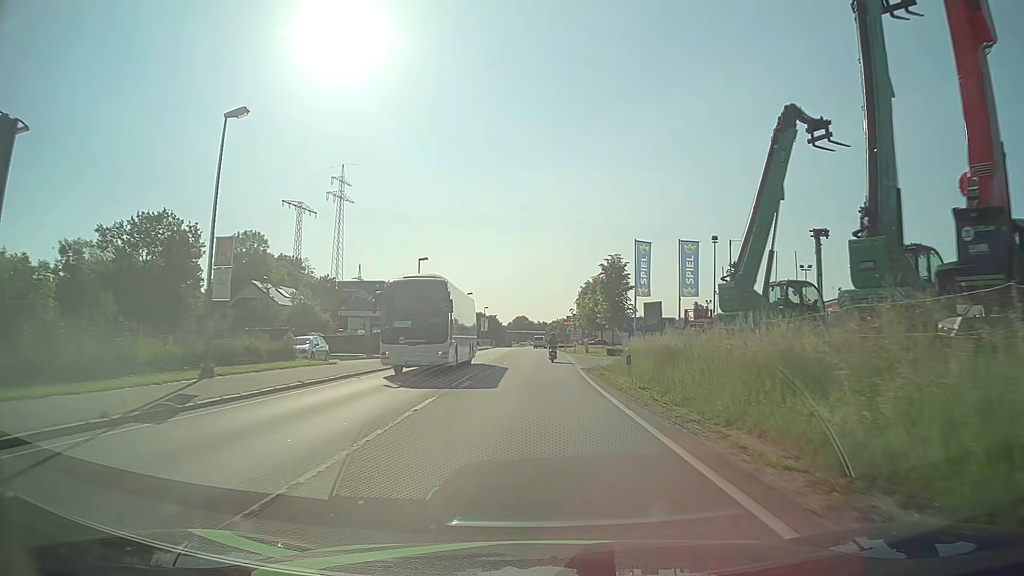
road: primary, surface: asphalt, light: Day
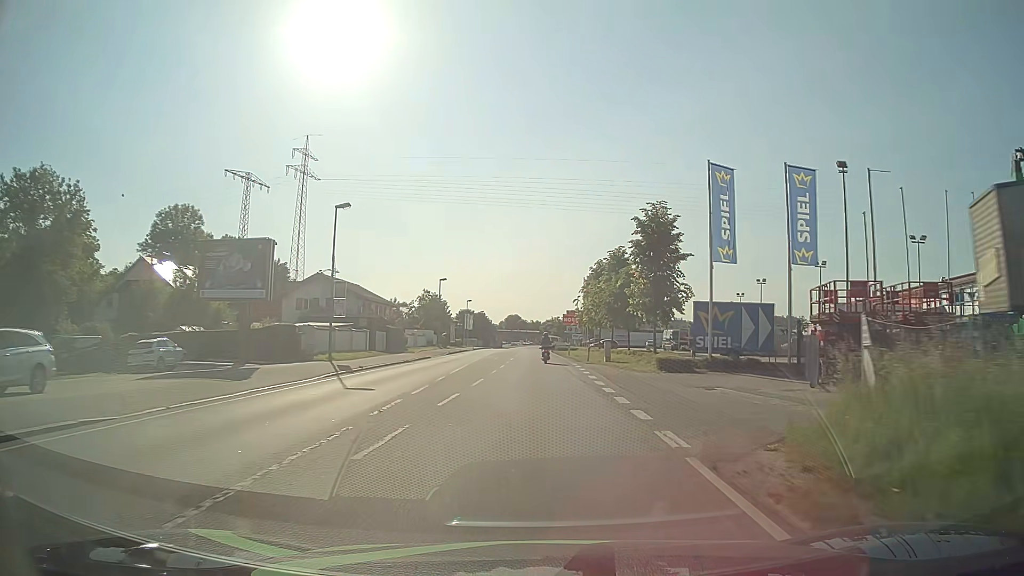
(+0.1, +22.8) m; 0°
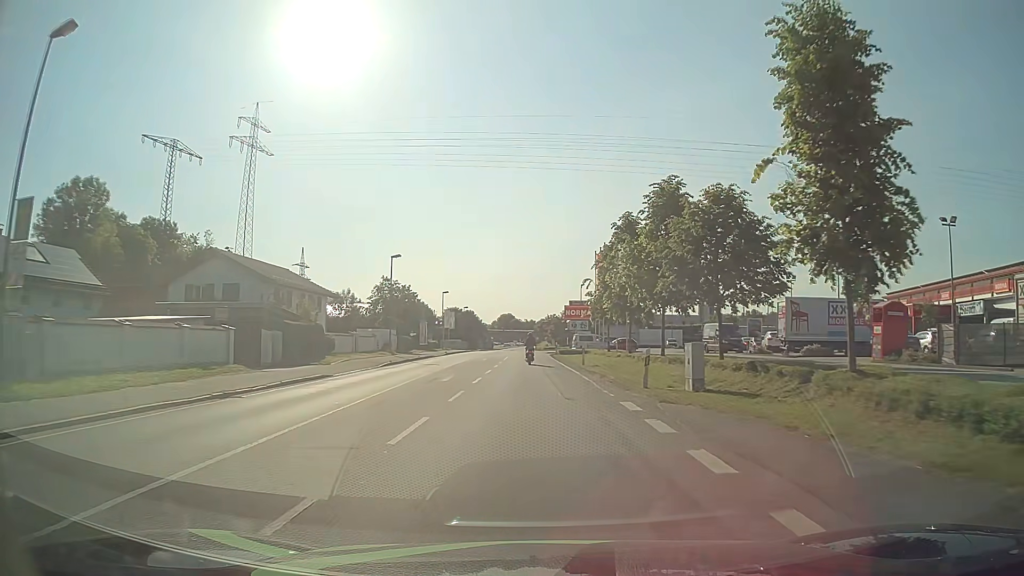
(+0.3, +22.8) m; +1°
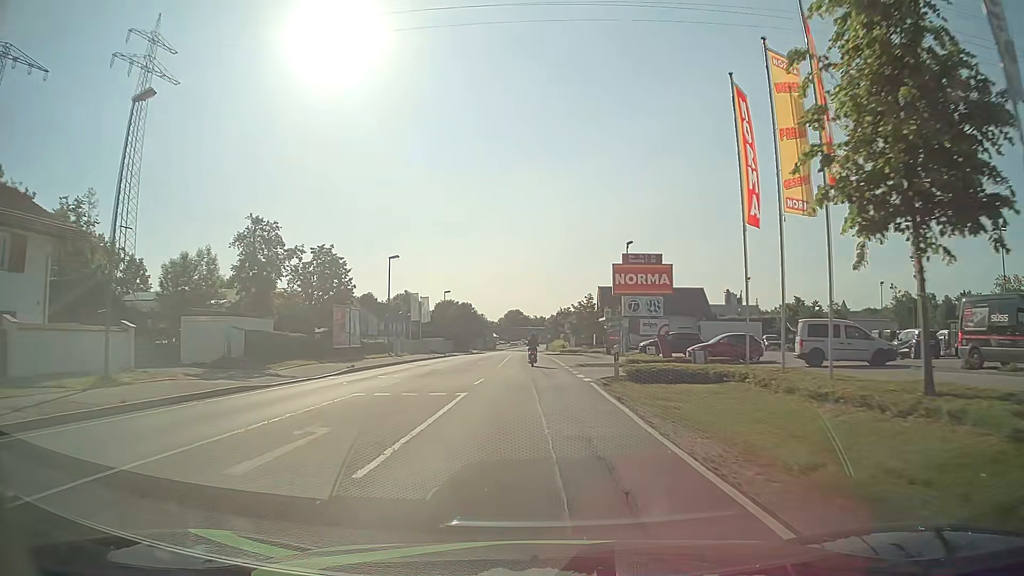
(-0.5, +38.2) m; -1°
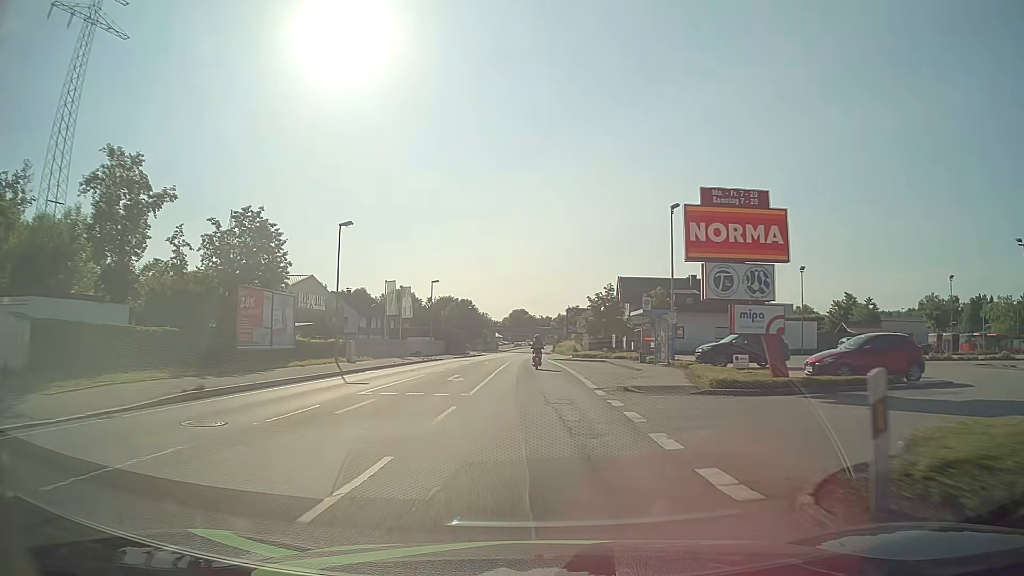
(-0.1, +15.3) m; -1°
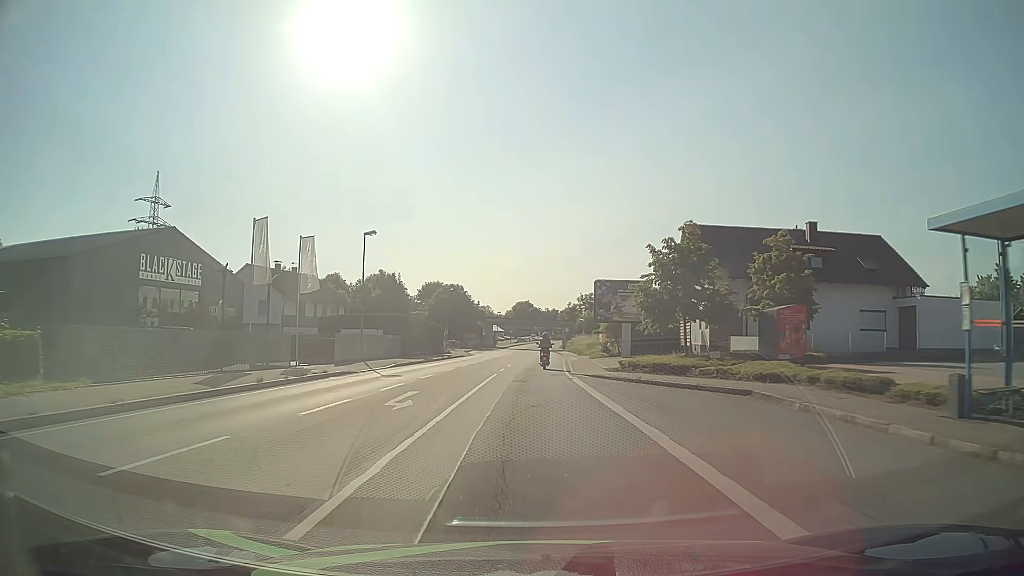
(-0.1, +30.7) m; 0°
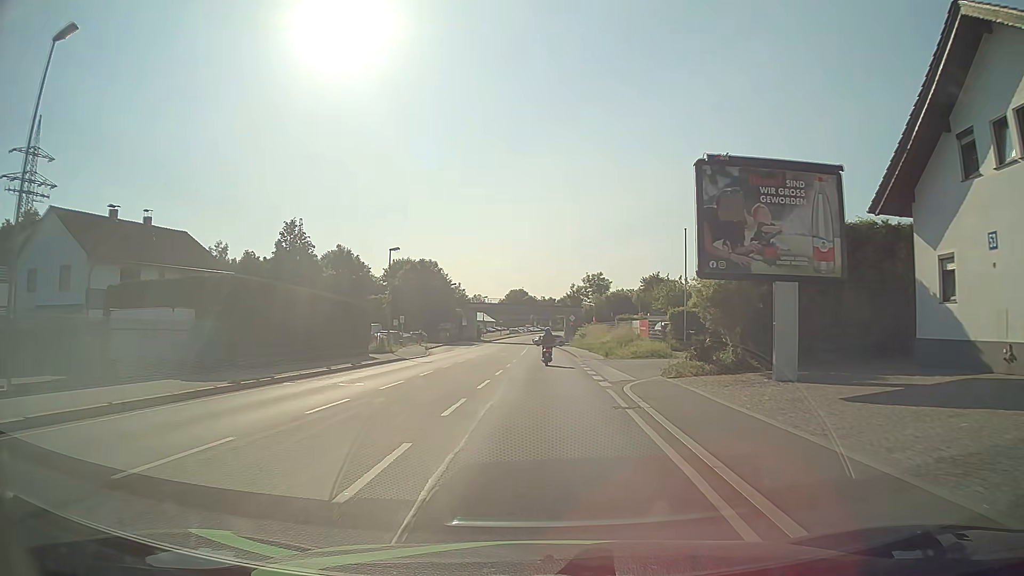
(0.0, +30.2) m; +1°
